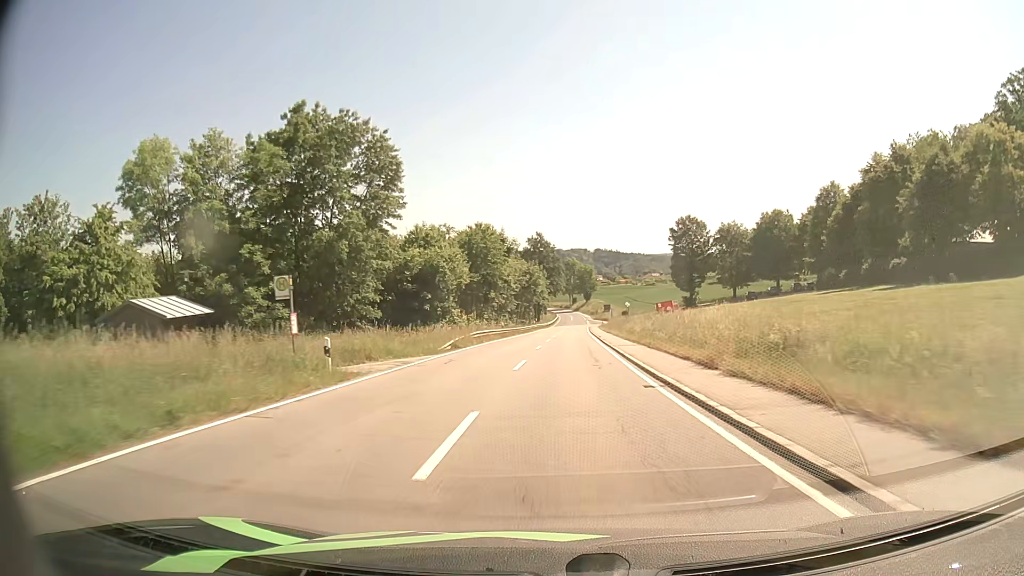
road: tertiary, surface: asphalt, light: Day
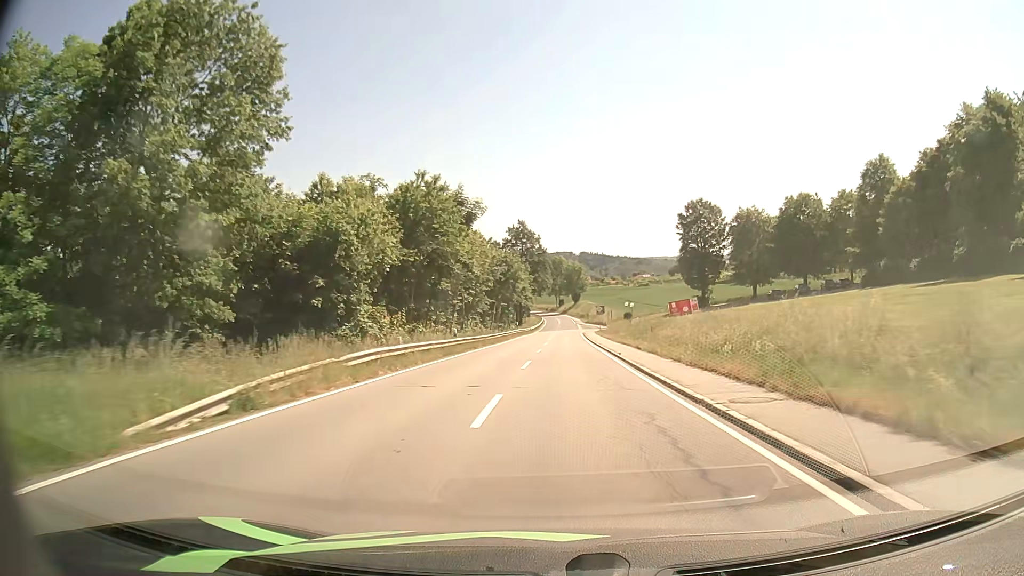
(+0.1, +21.6) m; +1°
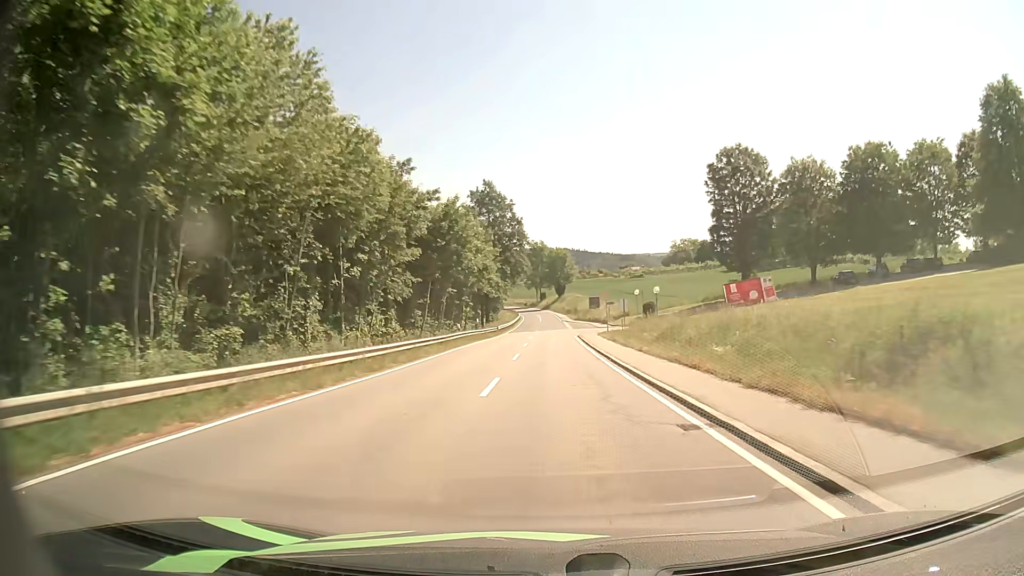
(+0.7, +32.4) m; +2°
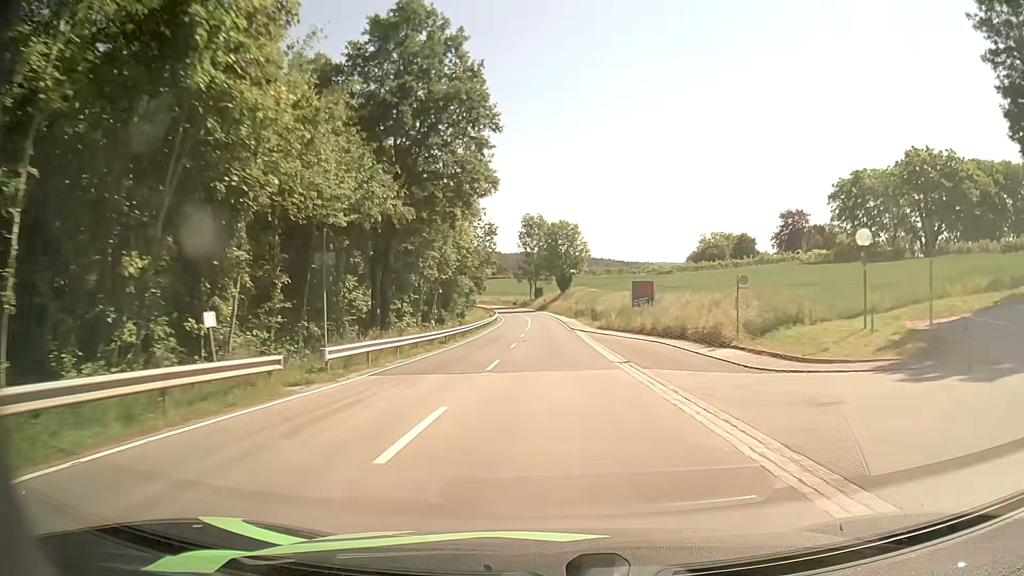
(0.0, +54.0) m; 0°
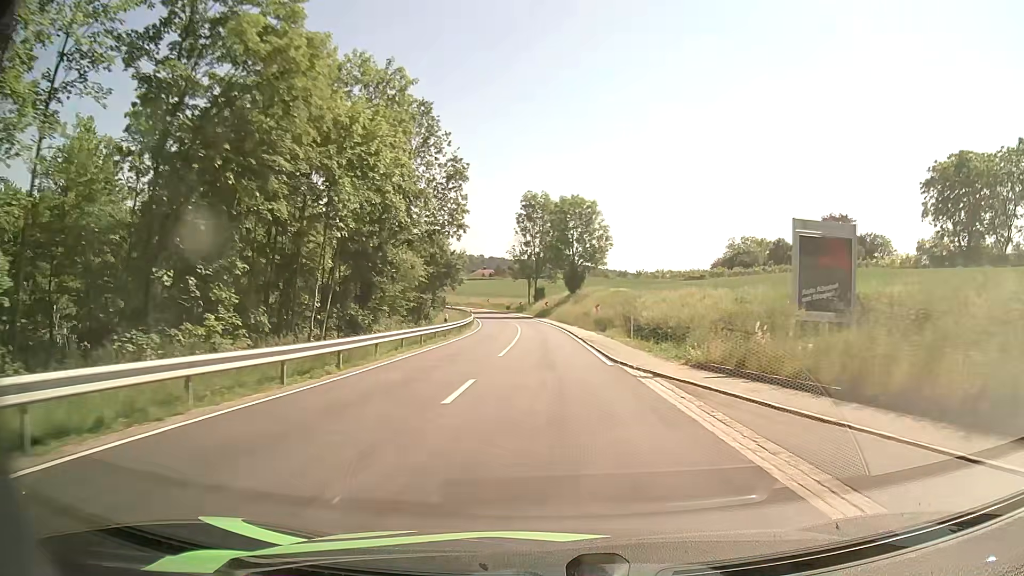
(0.0, +31.3) m; 0°
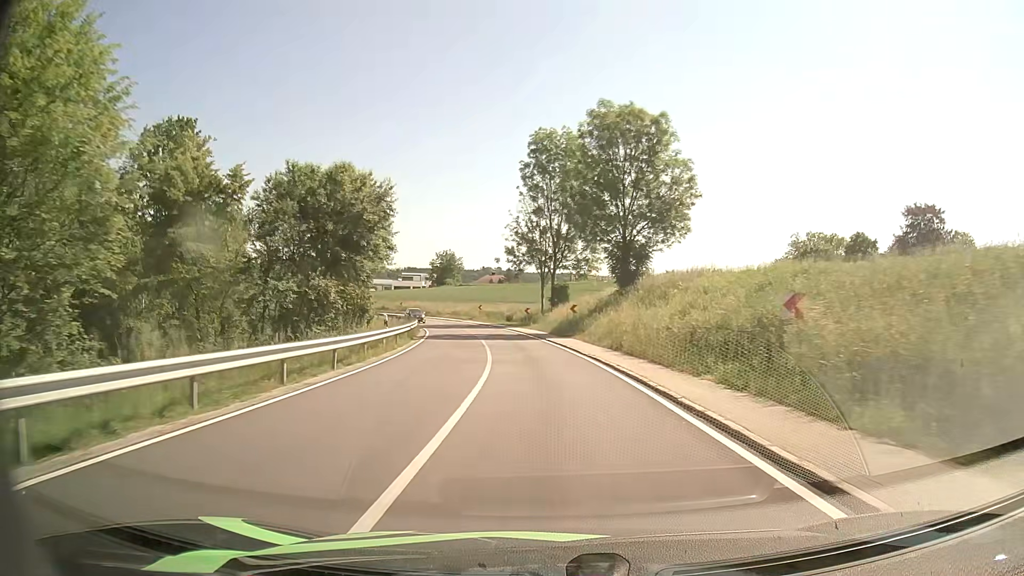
(-0.3, +40.6) m; -1°
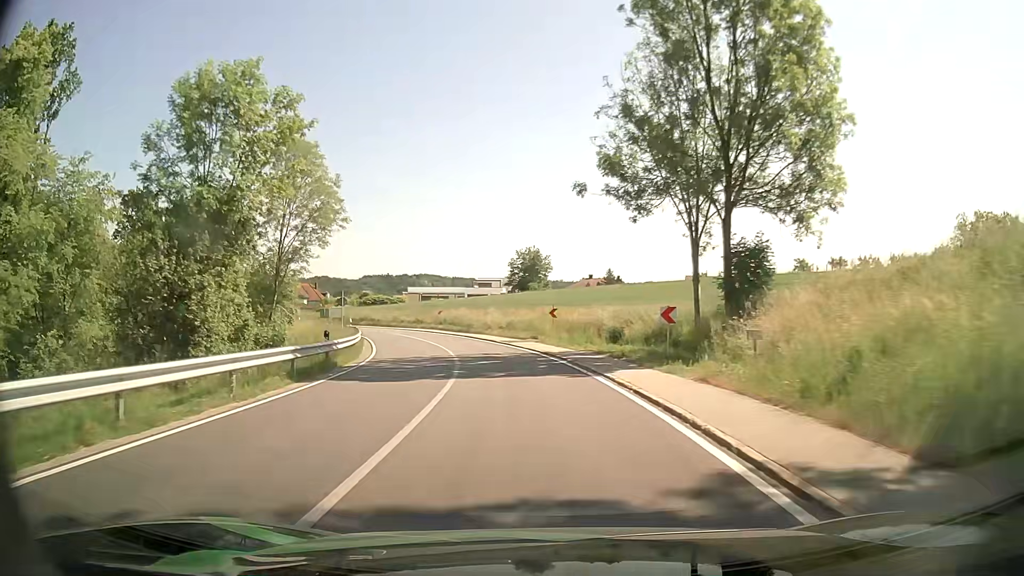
(-1.9, +38.3) m; -8°
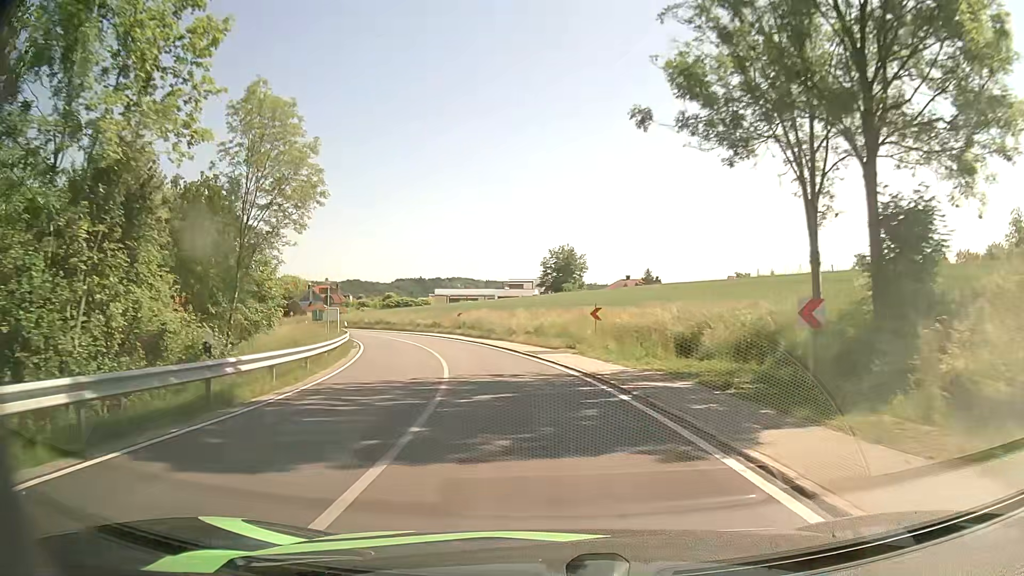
(-0.2, +9.2) m; -3°
(0, +10) (-1, +20) (-3, +30) (-6, +39) (-9, +49) (-13, +58) (-18, +67) (-23, +76) (-28, +84) (-33, +93) m
